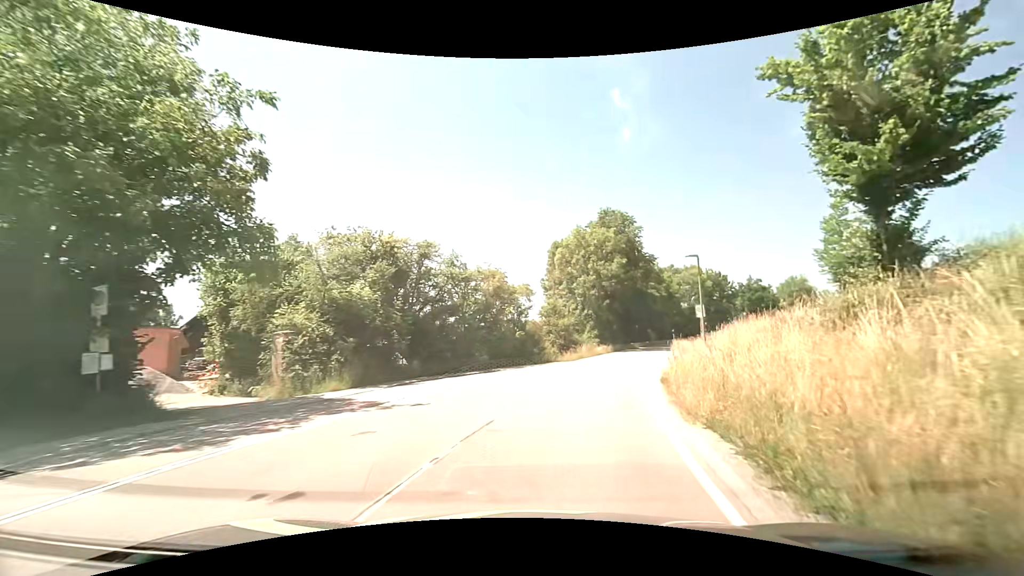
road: tertiary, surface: asphalt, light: Day
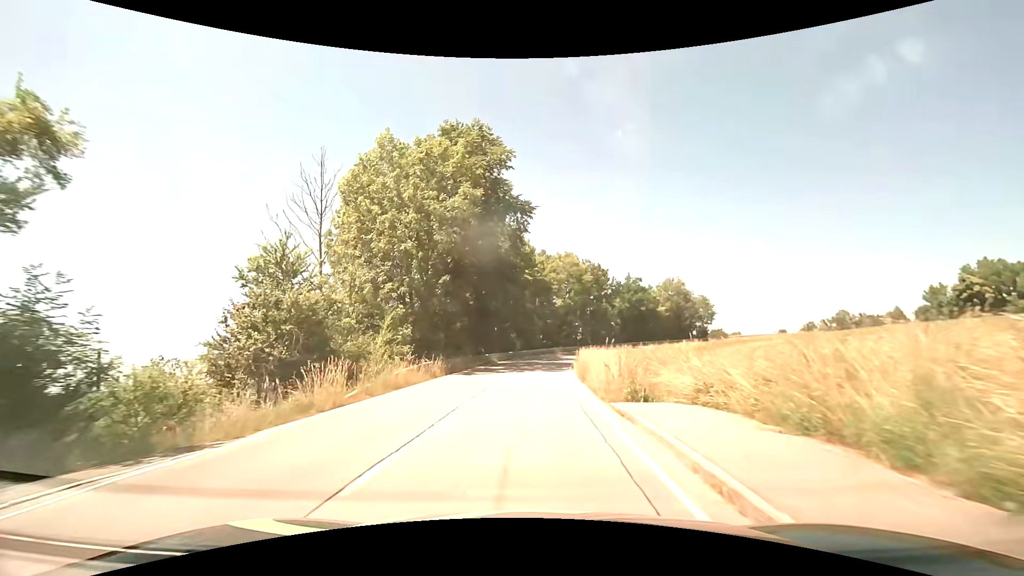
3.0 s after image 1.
(+5.4, +28.0) m; +16°
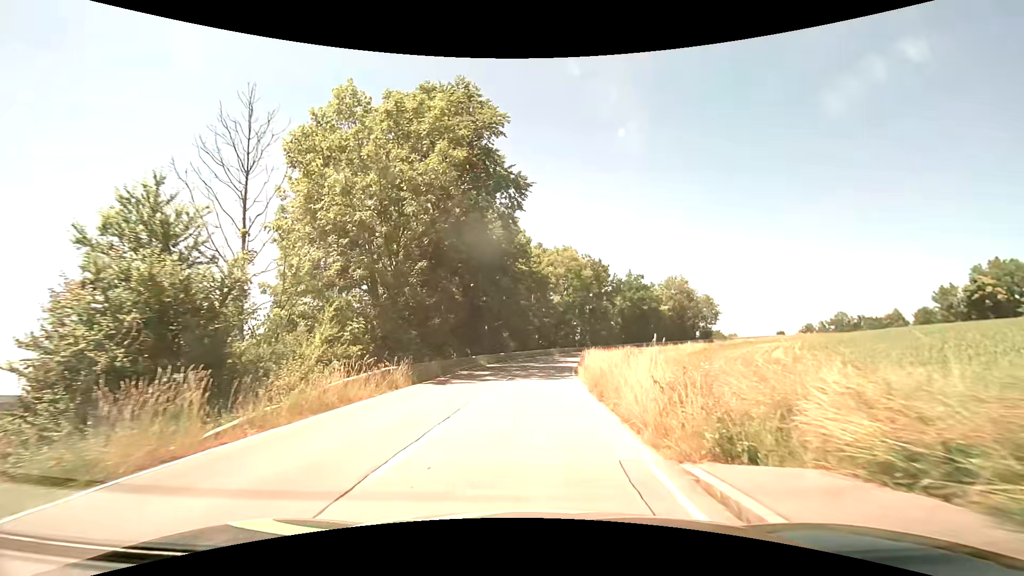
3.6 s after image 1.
(0.0, +5.8) m; +1°
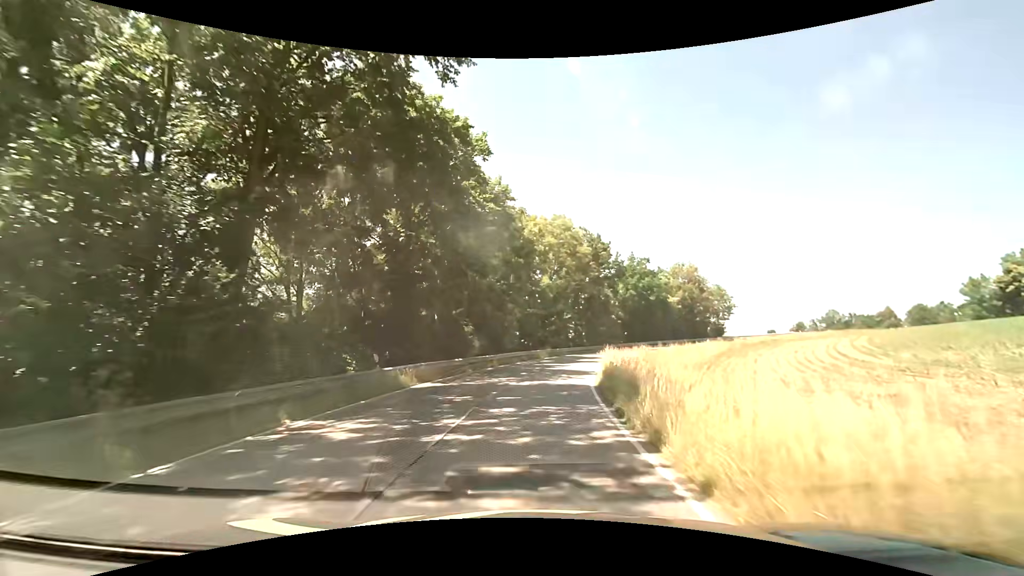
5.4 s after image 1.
(+0.3, +17.5) m; +2°
(0, +10) (+1, +20) (+2, +30) (+5, +40) (+8, +49) (+13, +58) (+18, +66) (+24, +74) (+31, +81) (+39, +88) m
